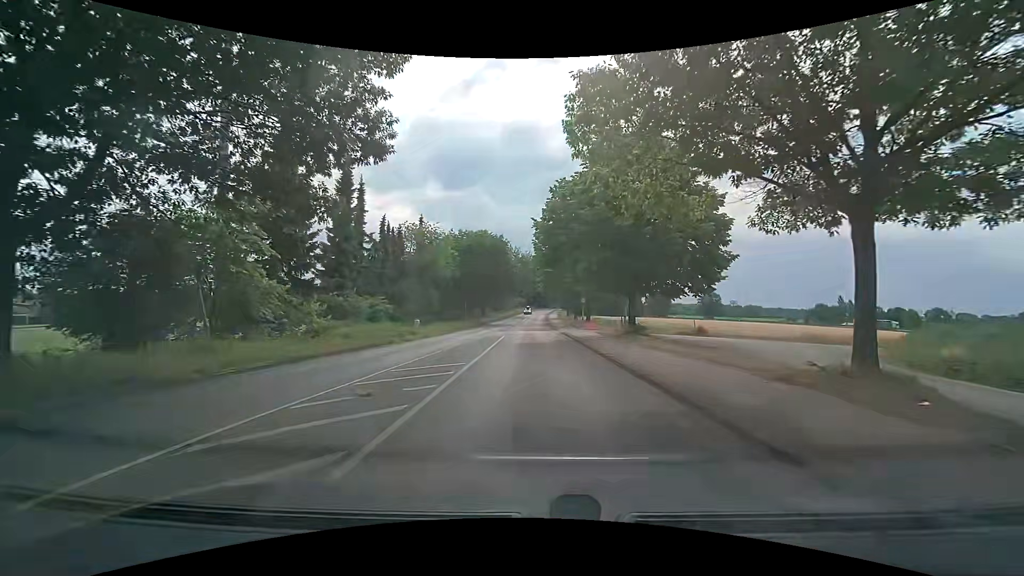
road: secondary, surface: asphalt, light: Day
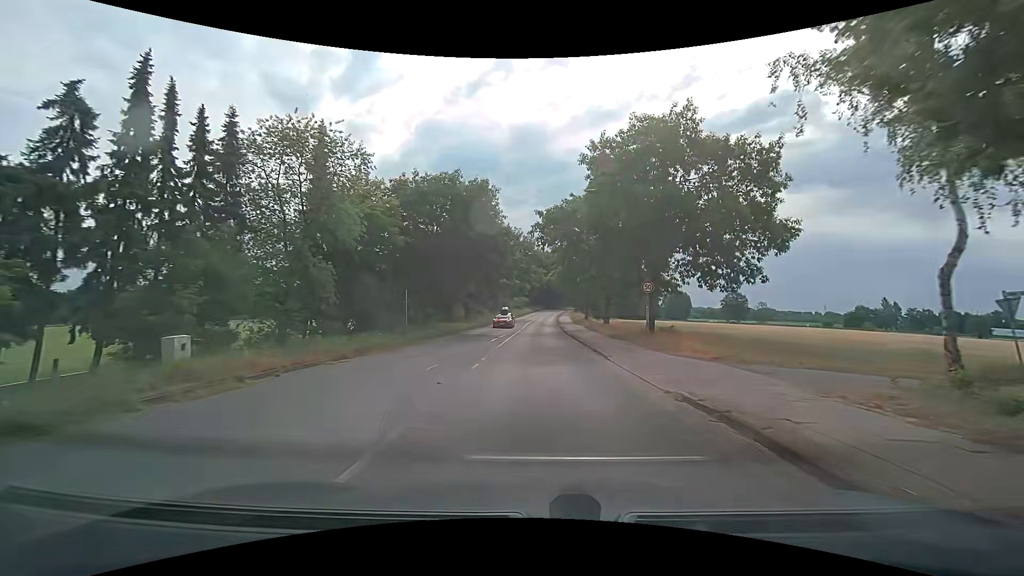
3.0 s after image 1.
(-0.1, +28.4) m; -1°
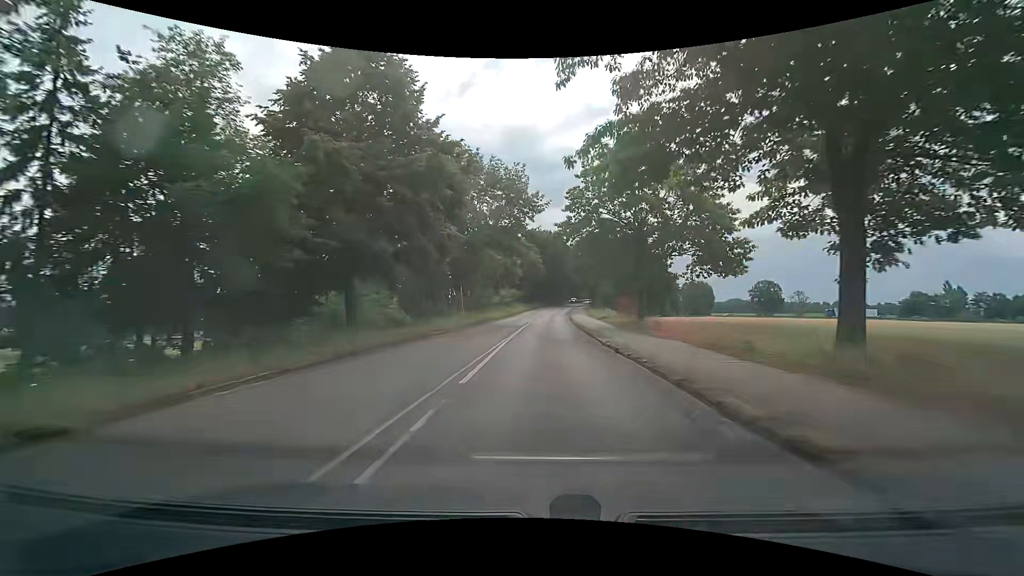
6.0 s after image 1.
(+0.6, +38.6) m; +1°
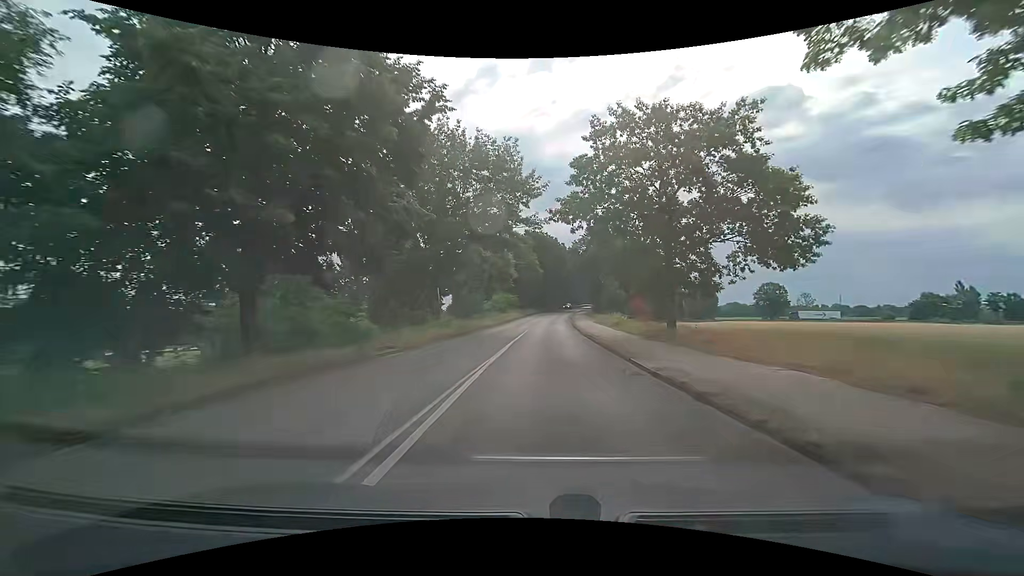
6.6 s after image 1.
(+0.1, +8.2) m; 0°
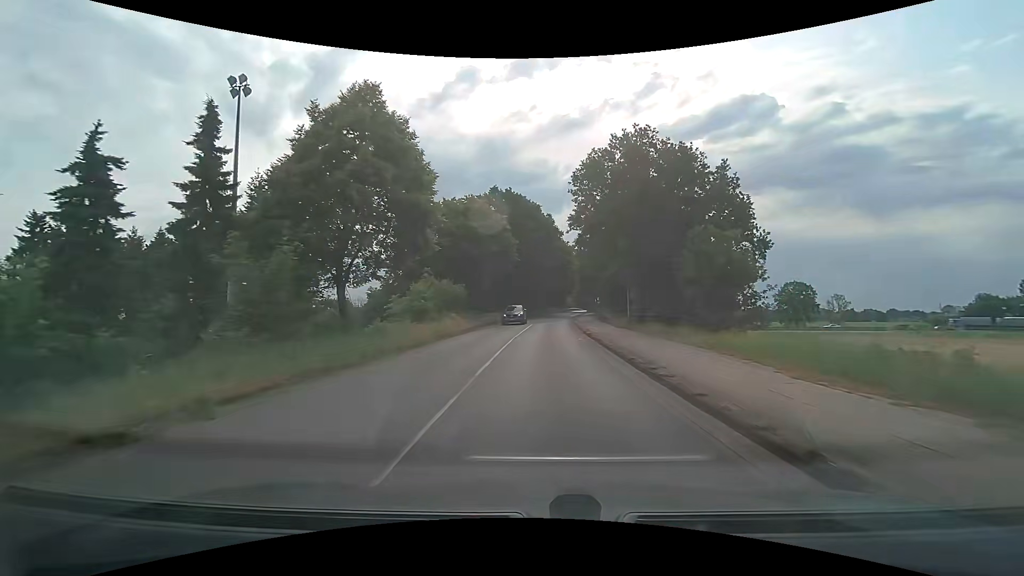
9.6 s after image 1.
(+1.0, +40.2) m; +3°
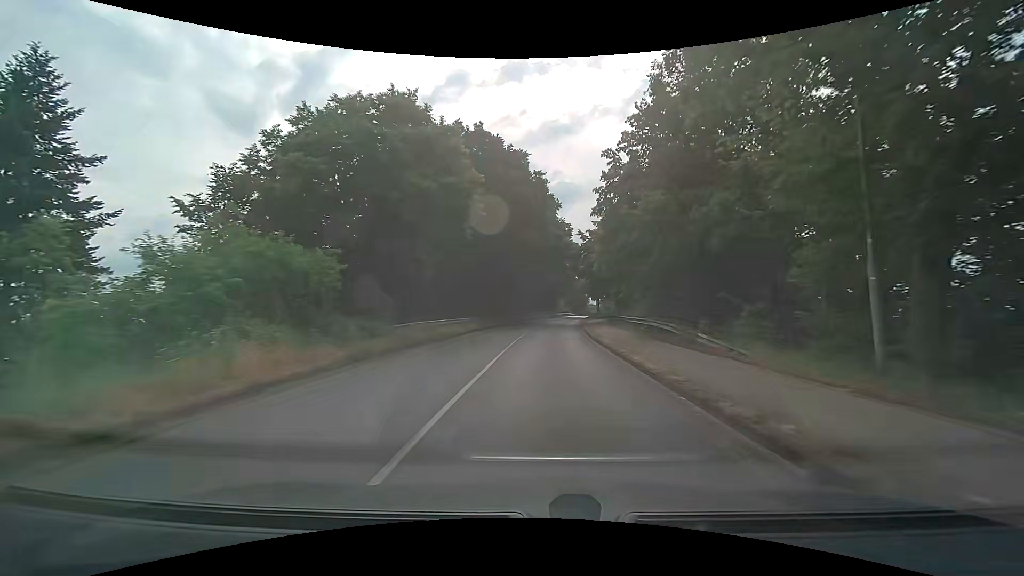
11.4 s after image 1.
(+0.3, +23.6) m; +1°
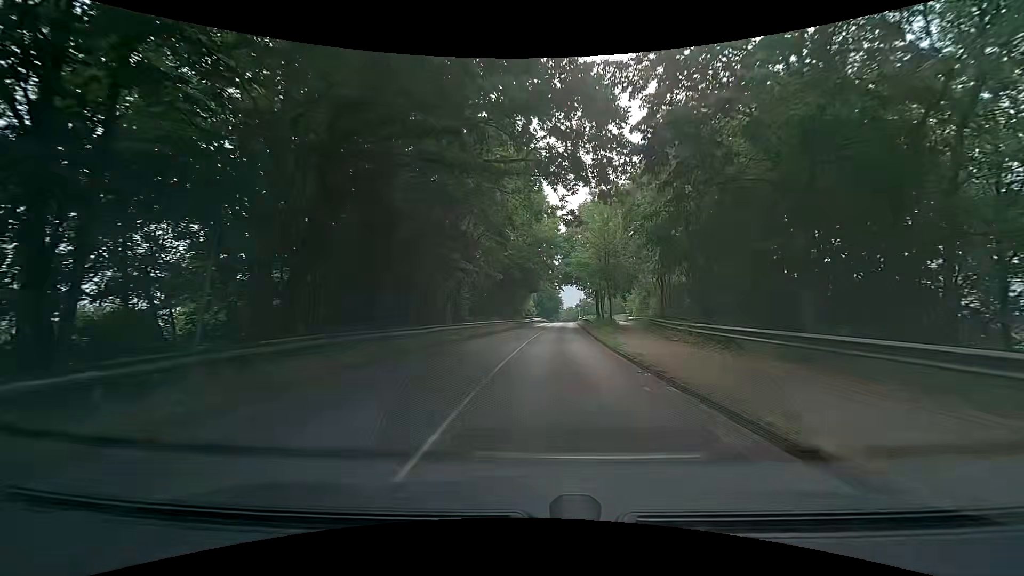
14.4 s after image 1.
(+1.2, +38.1) m; +4°
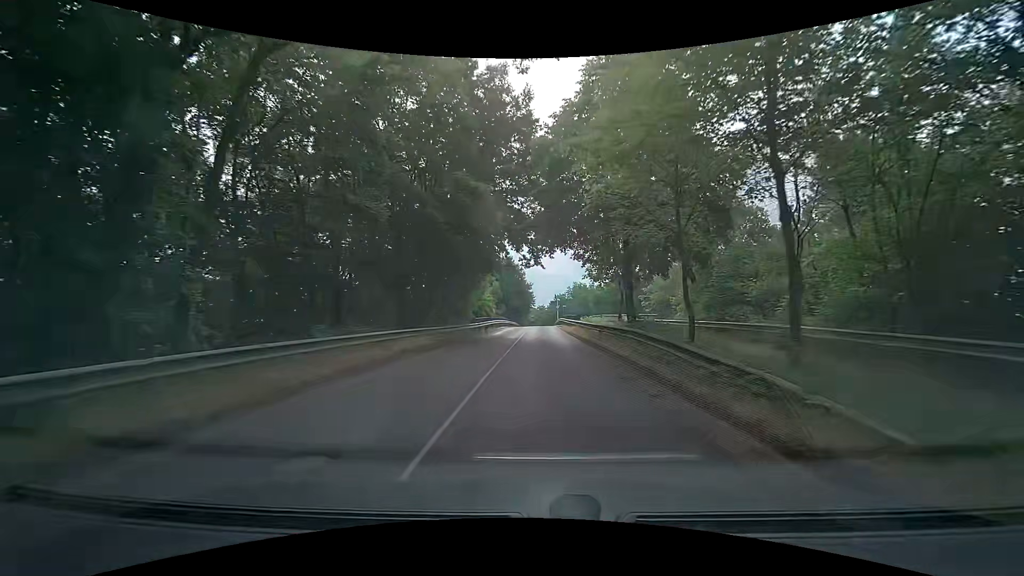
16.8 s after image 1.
(+0.7, +29.6) m; +3°
(0, +10) (0, +20) (0, +30) (0, +40) (+1, +50) (+1, +60) (+1, +70) (+1, +80) (+1, +90) (+2, +100) m
